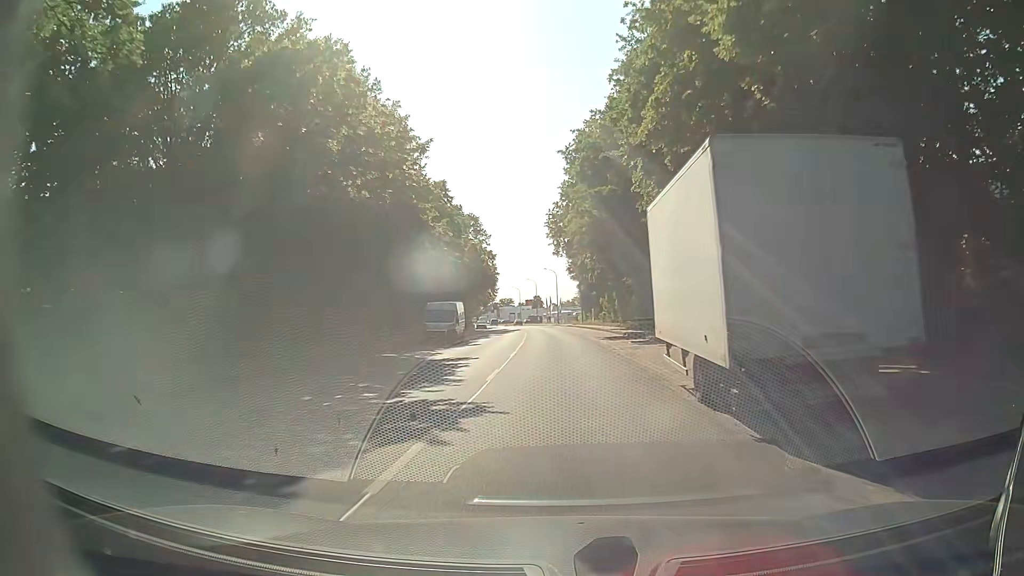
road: tertiary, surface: asphalt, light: Day
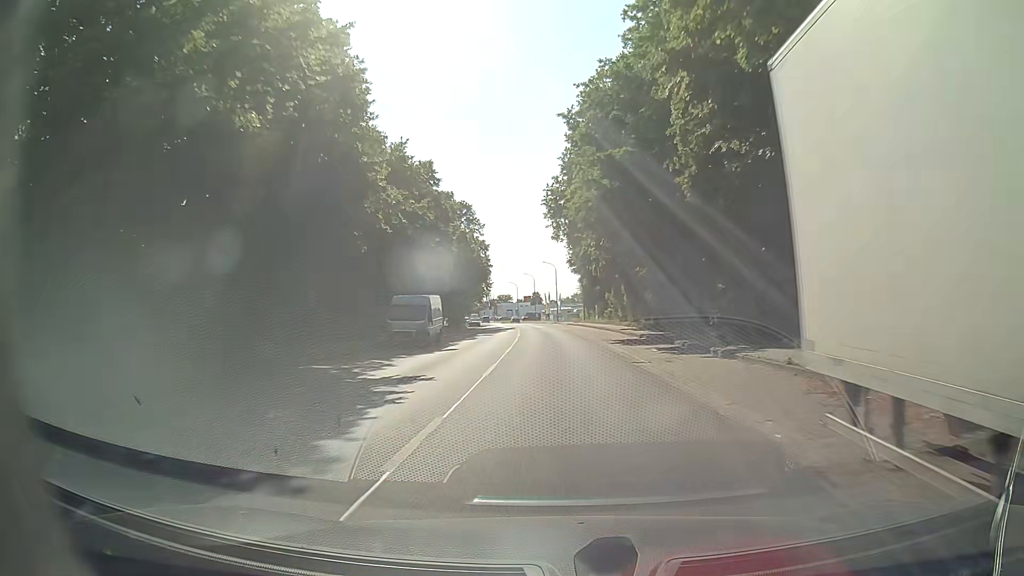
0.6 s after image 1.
(0.0, +8.3) m; 0°
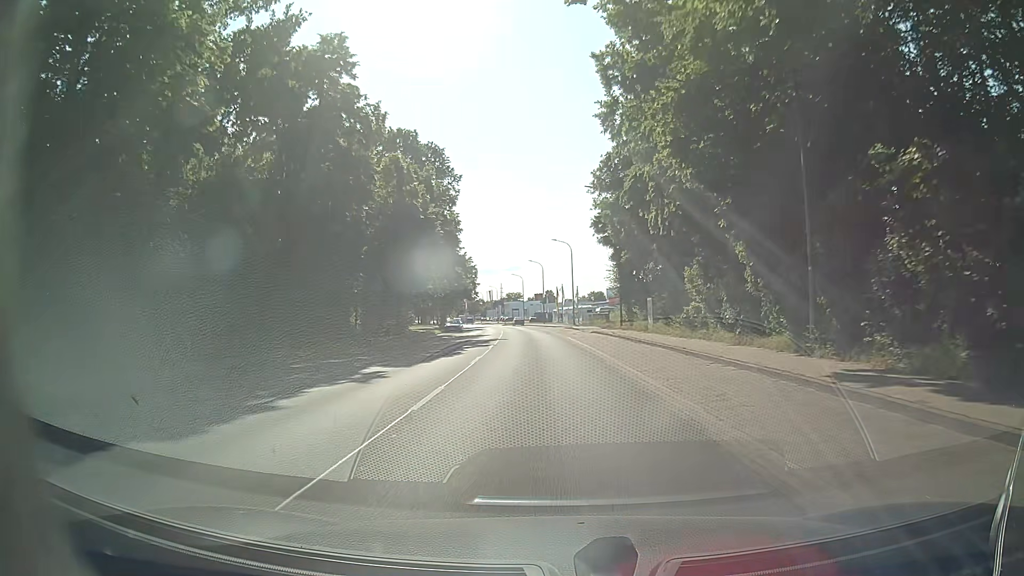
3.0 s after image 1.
(-0.3, +32.4) m; -2°
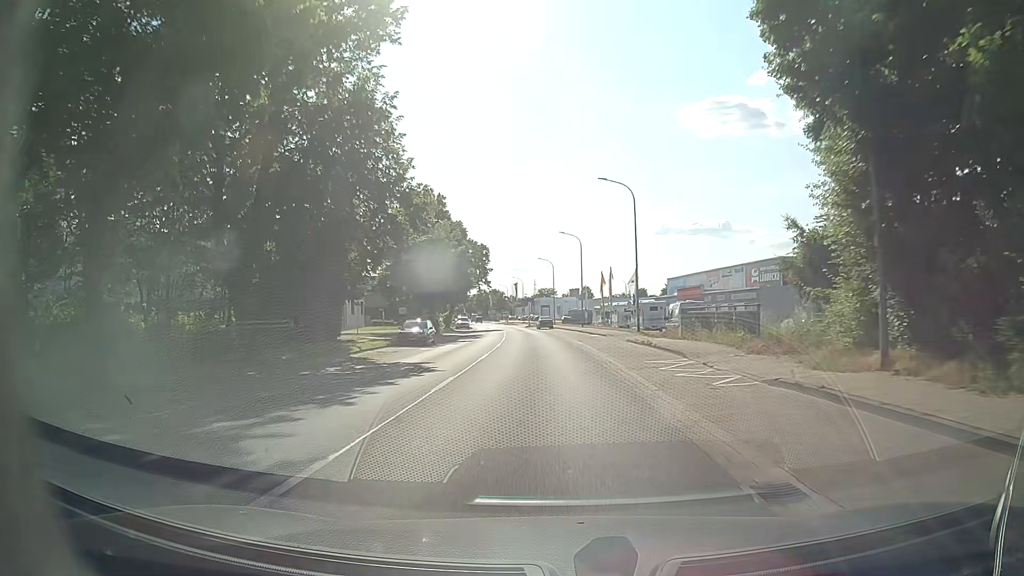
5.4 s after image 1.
(-0.6, +33.6) m; -3°
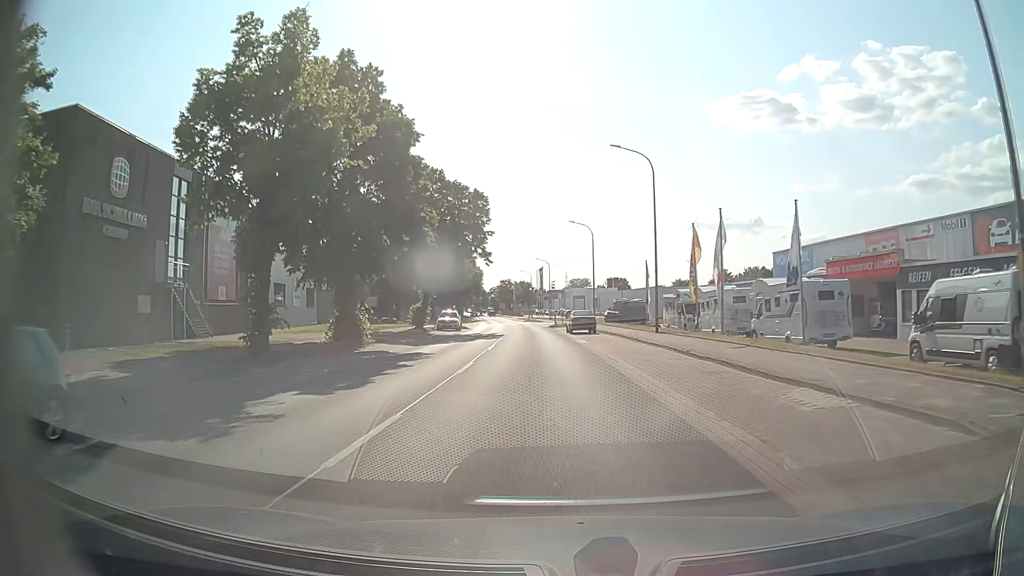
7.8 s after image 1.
(-0.6, +33.7) m; -2°
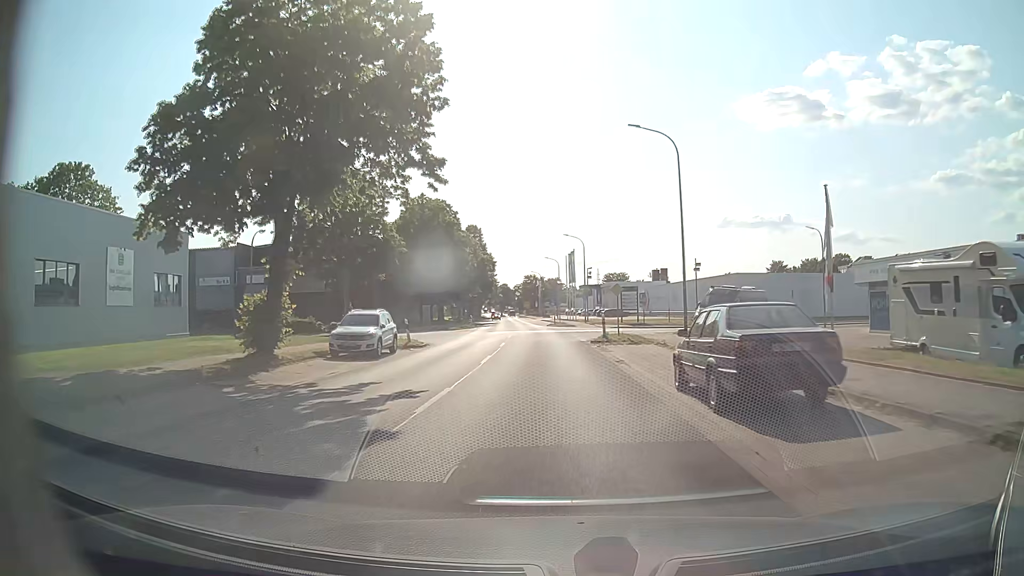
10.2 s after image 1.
(-0.8, +32.7) m; -2°
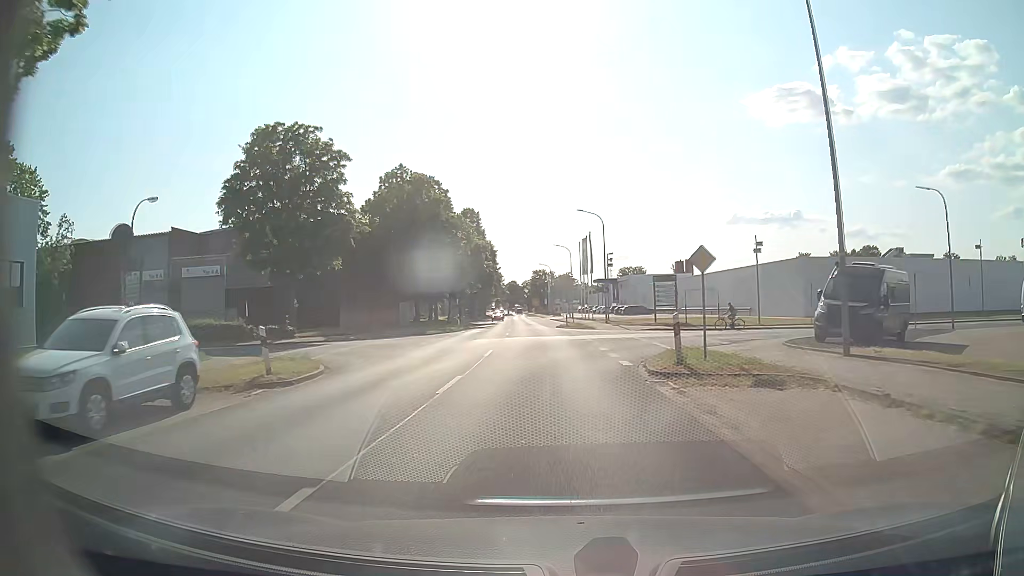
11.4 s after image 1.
(-0.2, +16.2) m; -1°
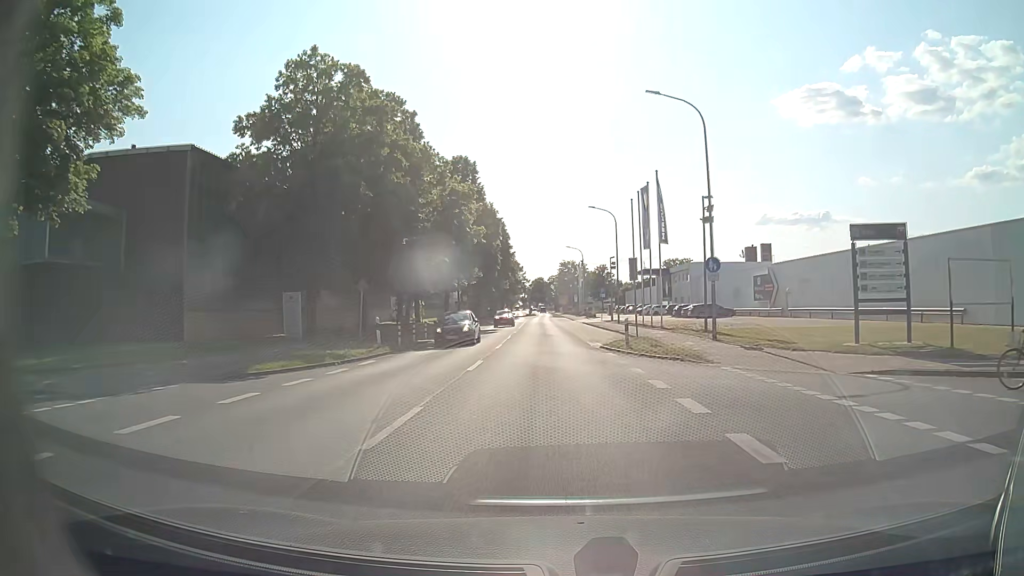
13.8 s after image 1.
(-0.9, +31.6) m; -3°
(0, +10) (0, +20) (0, +30) (0, +40) (-1, +50) (-1, +60) (-1, +70) (-1, +80) (-2, +90) (-2, +100) m
